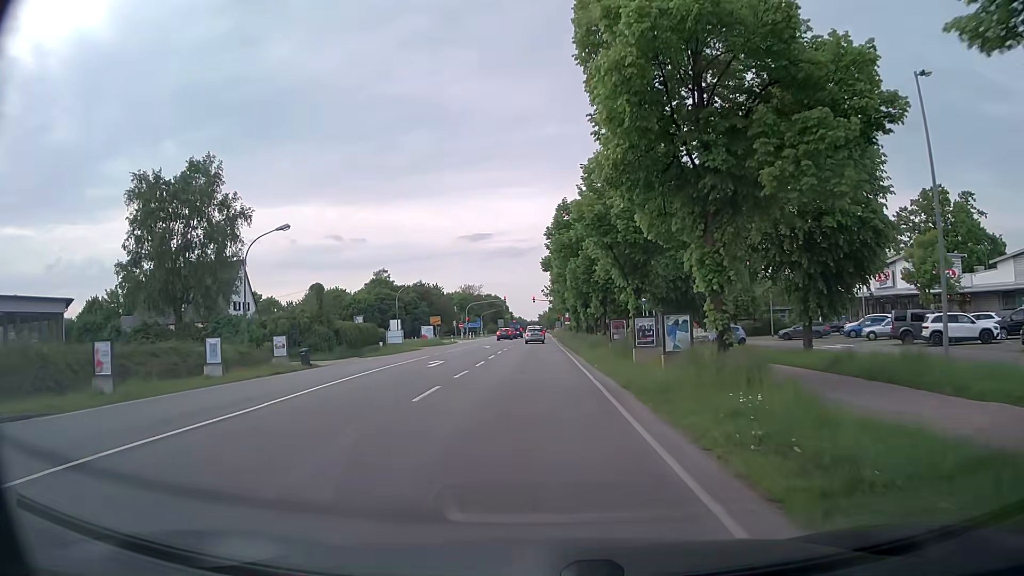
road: secondary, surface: asphalt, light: Day
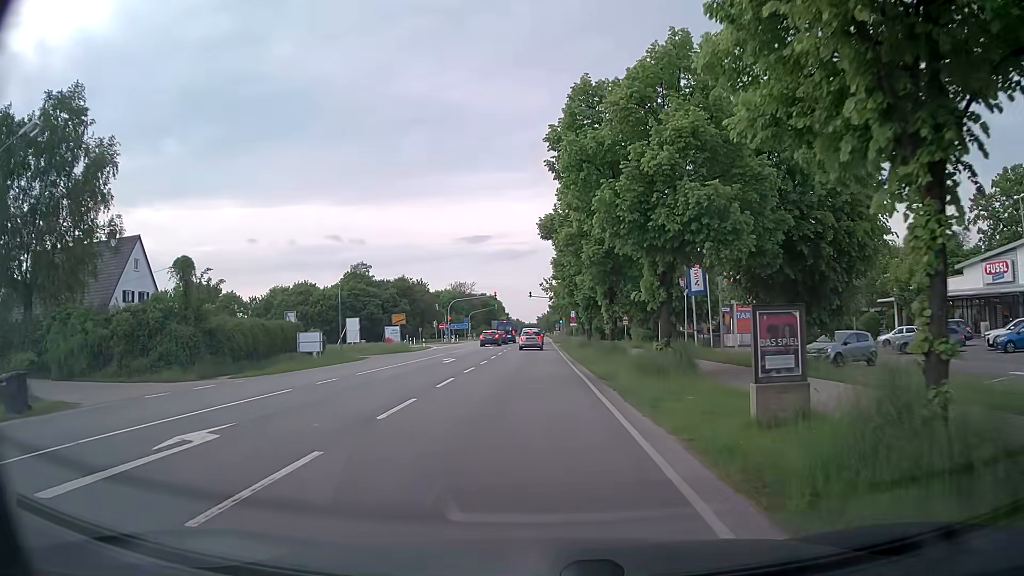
(0.0, +20.0) m; 0°
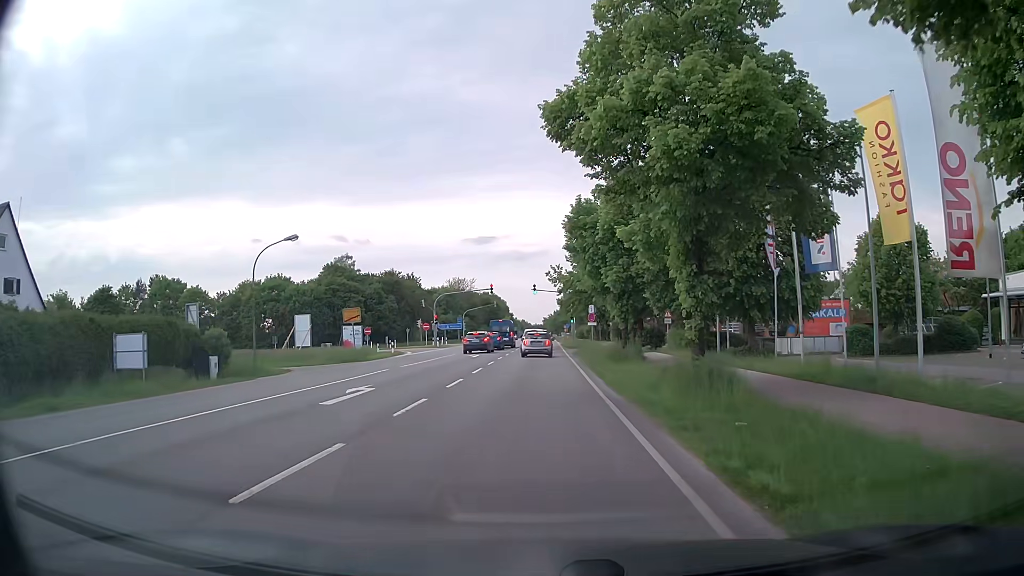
(0.0, +17.1) m; 0°
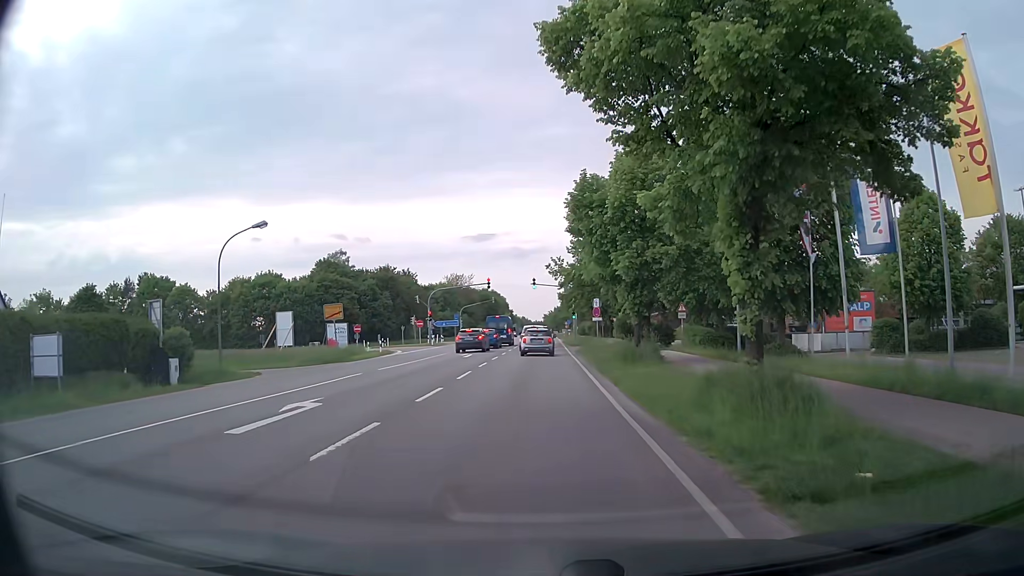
(0.0, +4.1) m; +2°
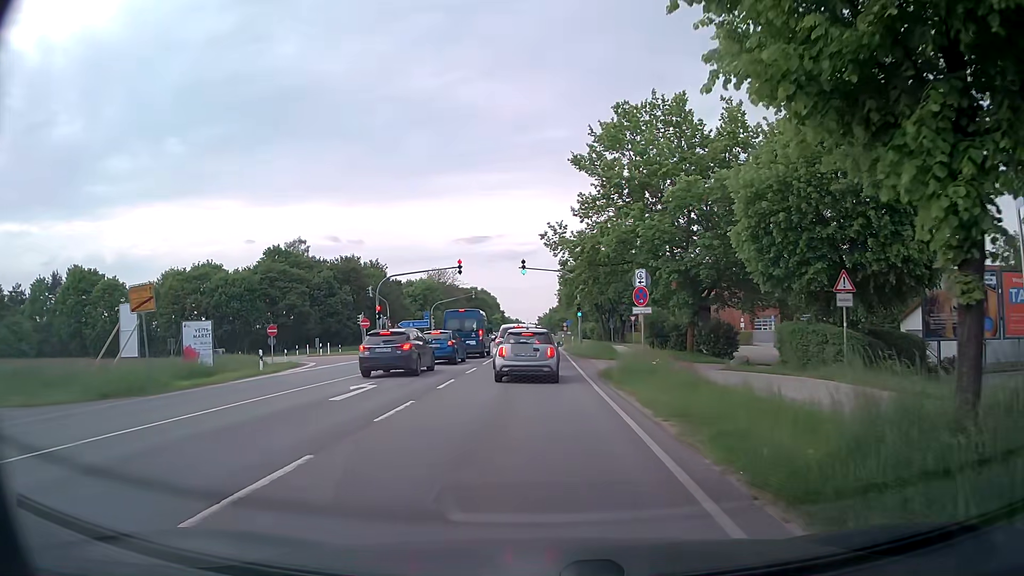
(-0.7, +20.6) m; -2°
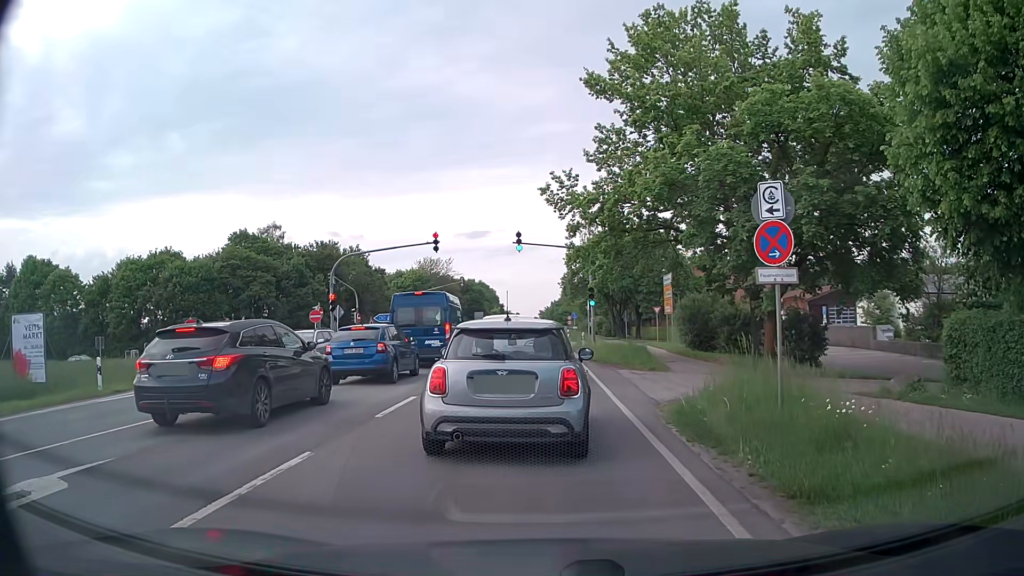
(0.0, +11.4) m; +2°
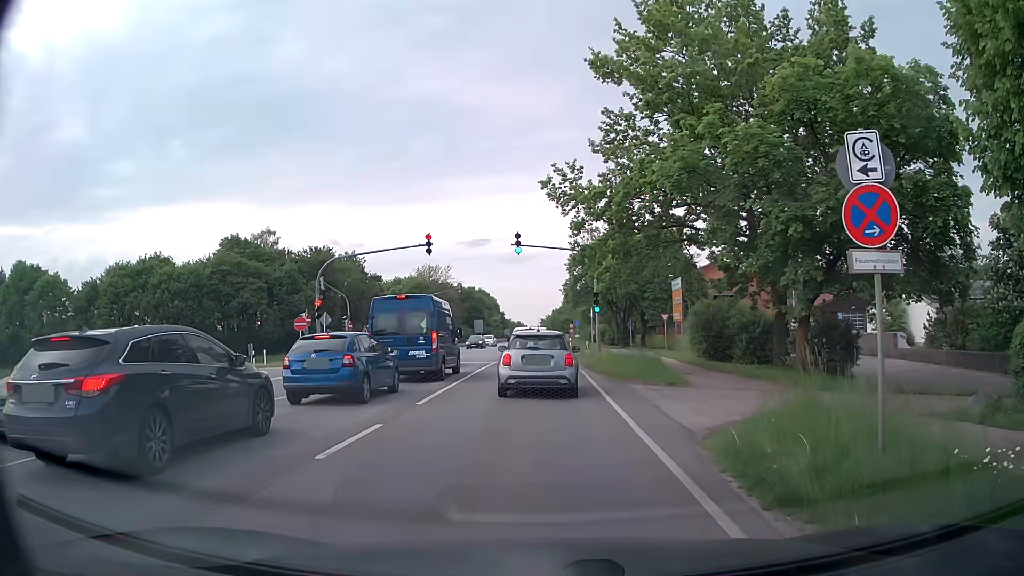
(0.0, +3.0) m; -1°
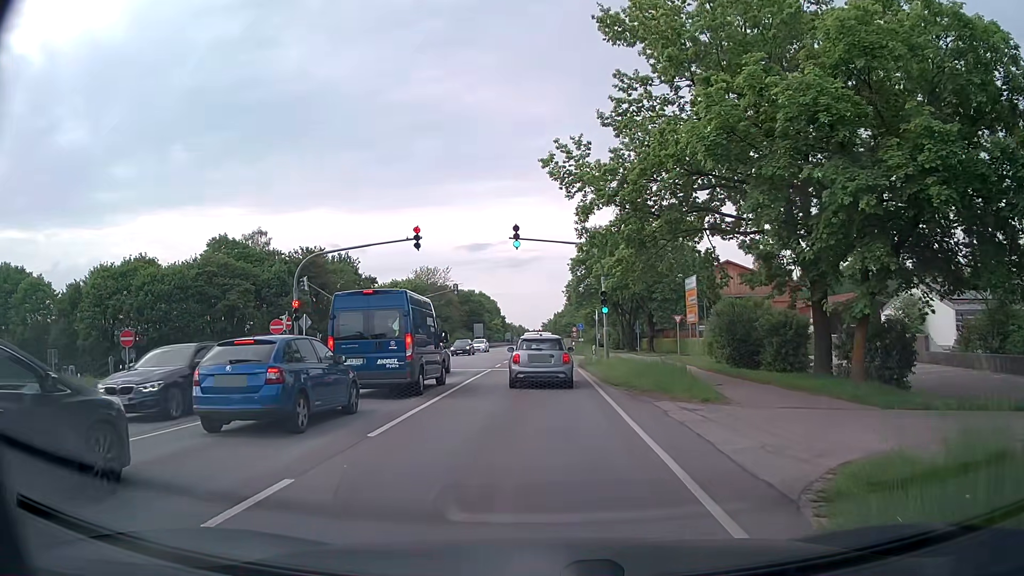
(-0.1, +4.1) m; -1°
(0, +10) (0, +20) (0, +30) (0, +40) (0, +50) (0, +60) (0, +70) (0, +80) (0, +90) (0, +100) m
